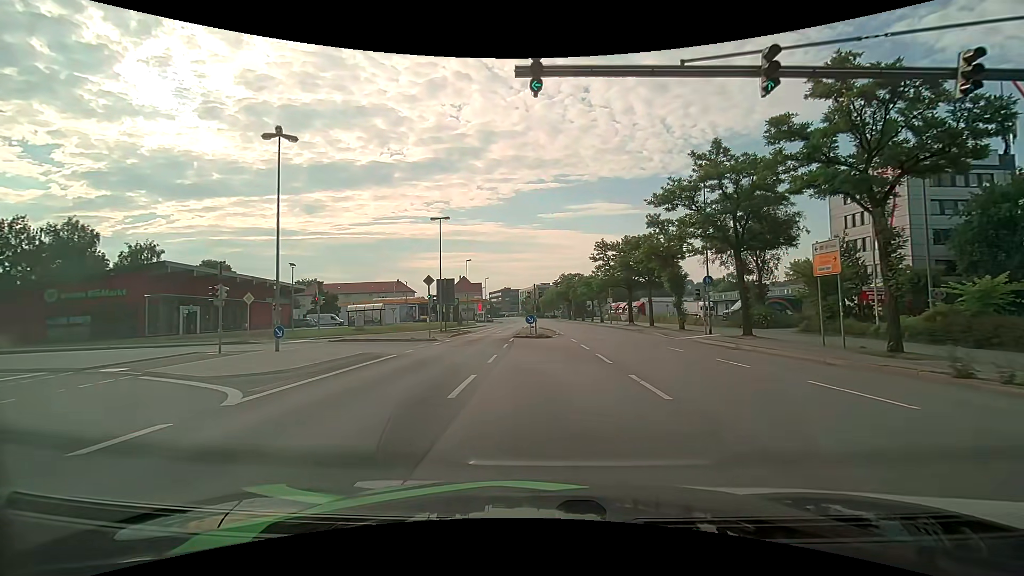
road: primary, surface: asphalt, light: Day
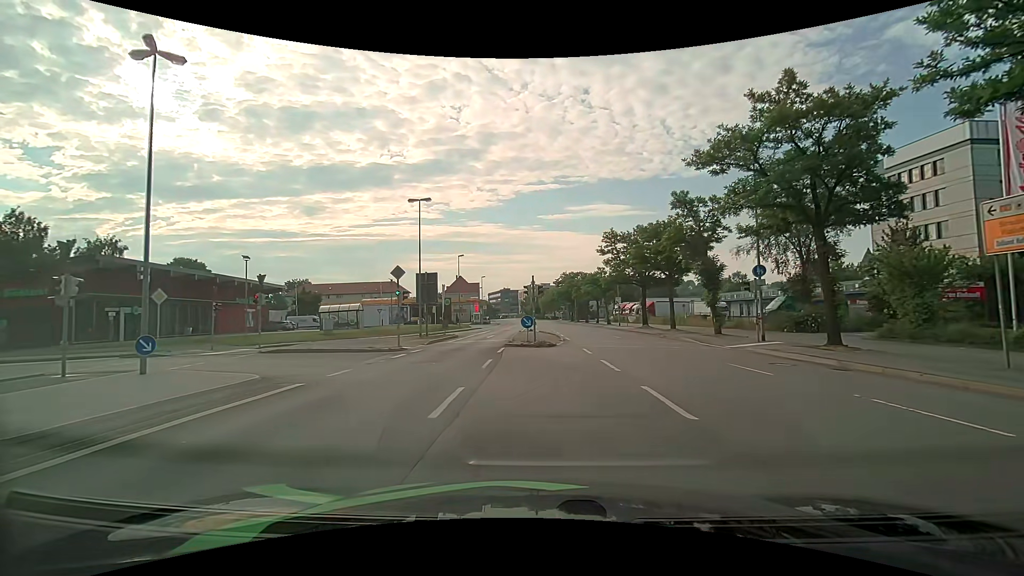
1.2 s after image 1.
(0.0, +7.5) m; 0°
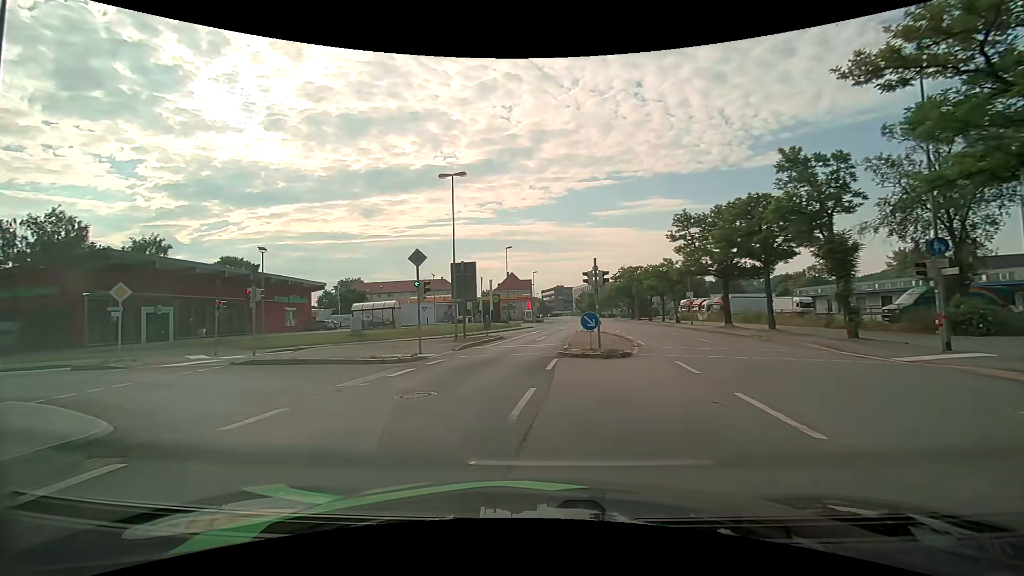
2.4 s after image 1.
(-0.3, +6.7) m; -7°
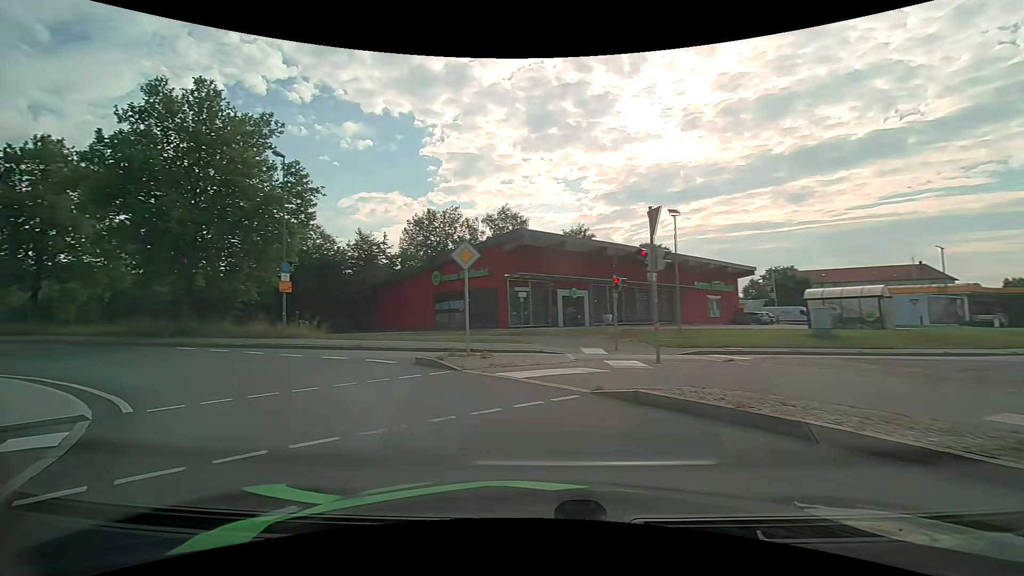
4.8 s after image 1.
(-4.3, +11.2) m; -46°
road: primary_link
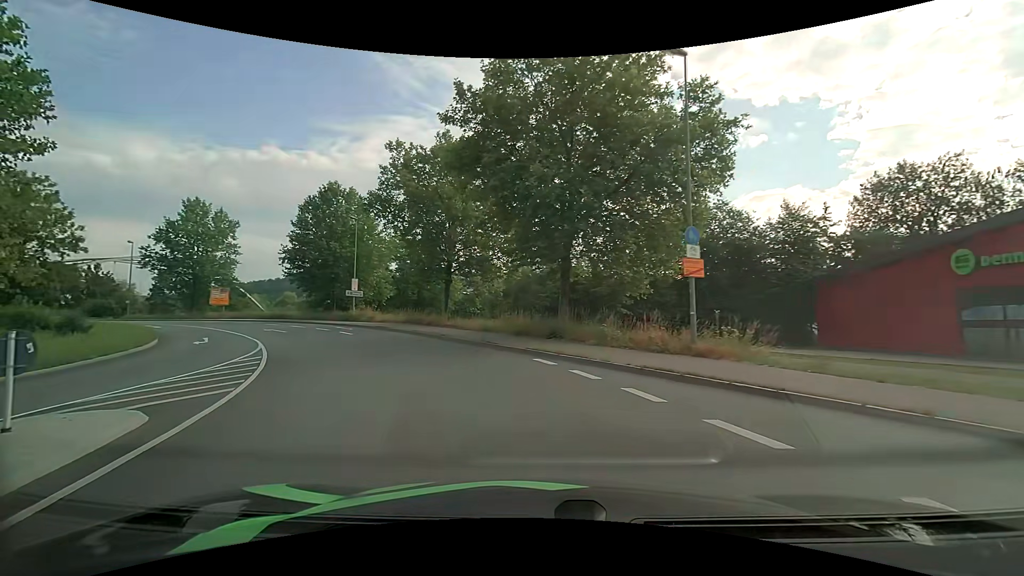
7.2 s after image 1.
(-5.2, +12.3) m; -42°
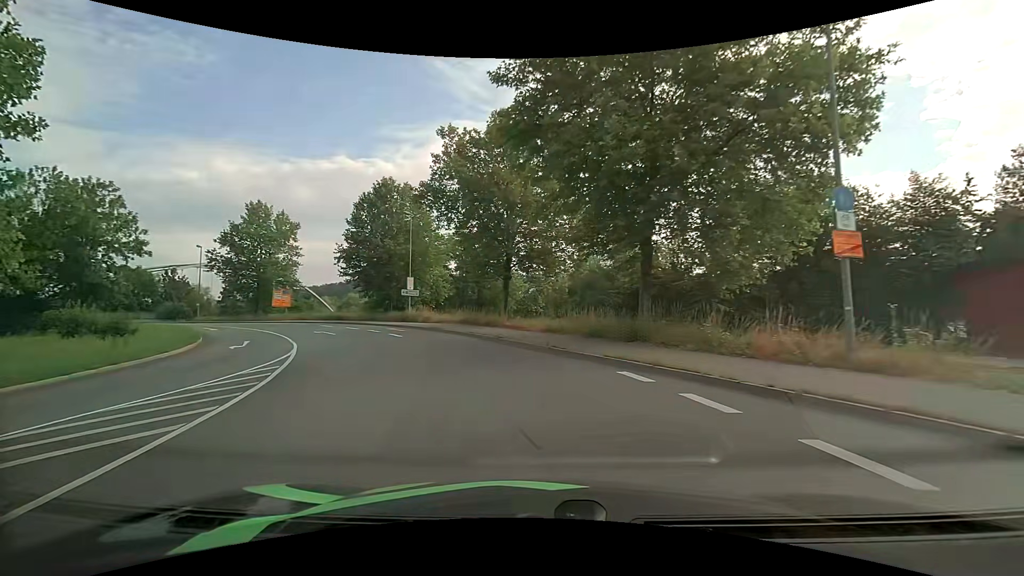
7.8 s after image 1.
(-0.3, +4.0) m; -7°
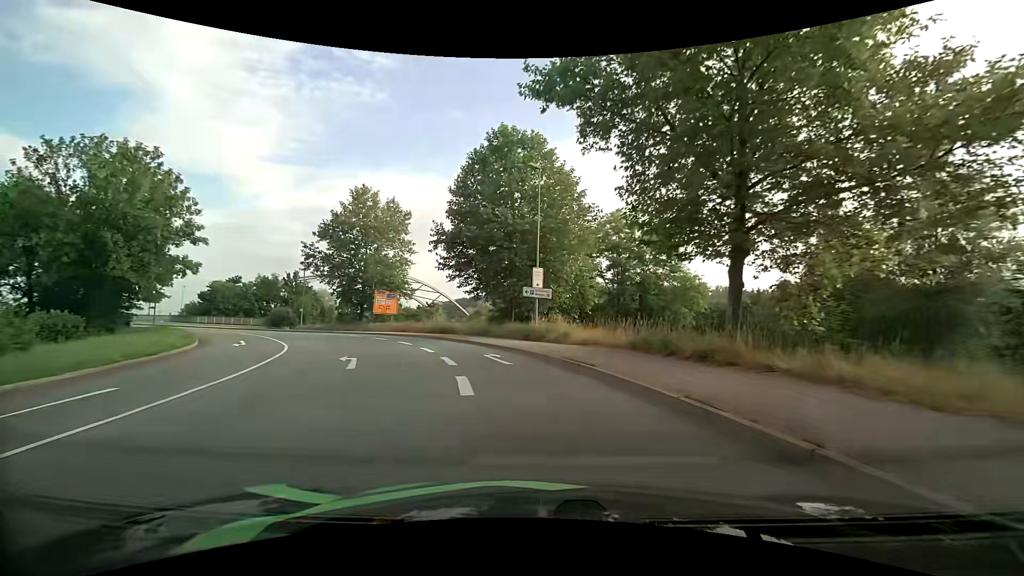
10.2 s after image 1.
(-3.3, +18.9) m; -17°
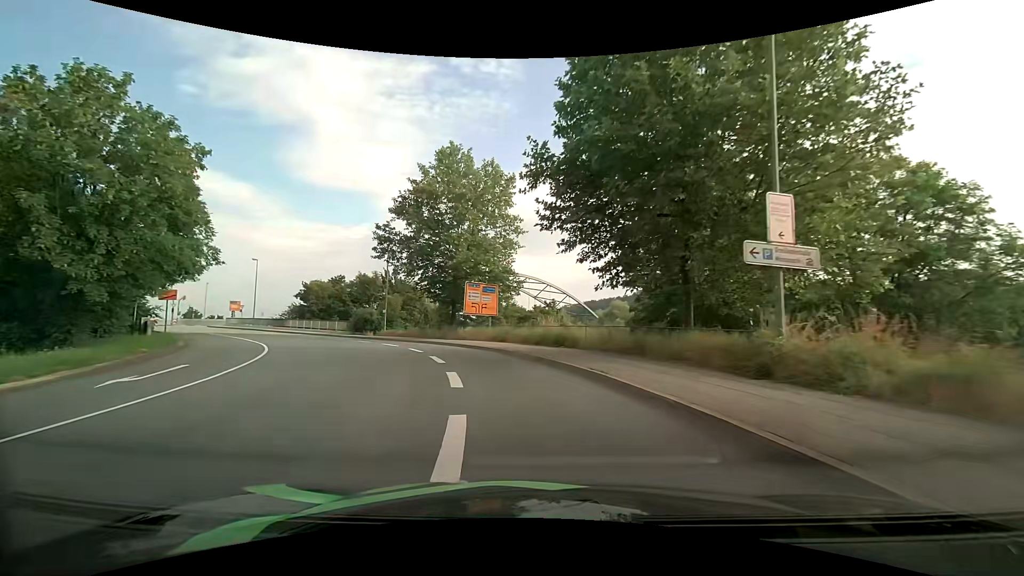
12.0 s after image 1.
(-1.9, +16.4) m; -14°
(-1, +10) (-3, +20) (-7, +29) (-13, +37) (-19, +45) (-26, +52) (-33, +59) (-41, +66) (-48, +72) (-55, +79) m
